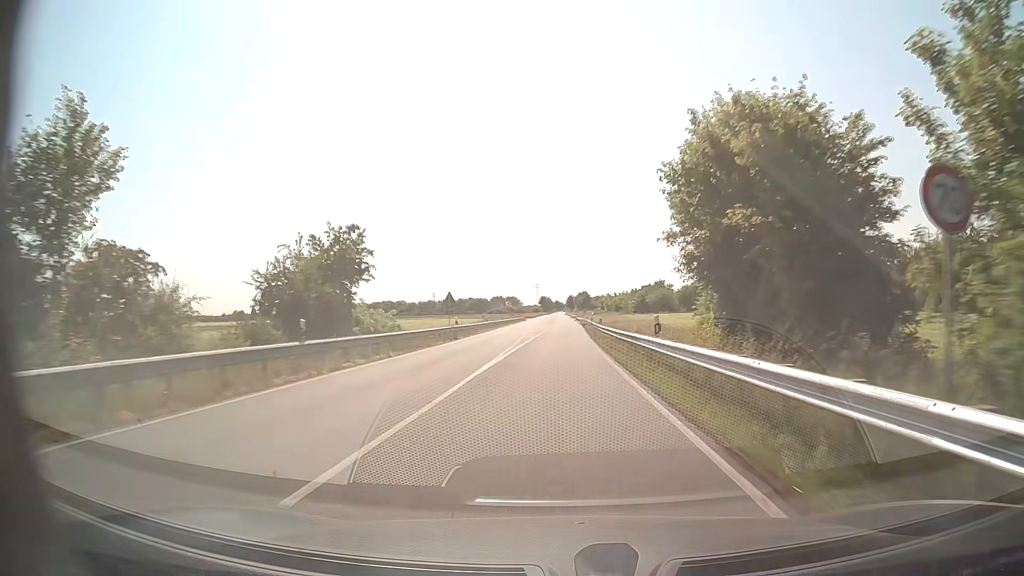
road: secondary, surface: asphalt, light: Day
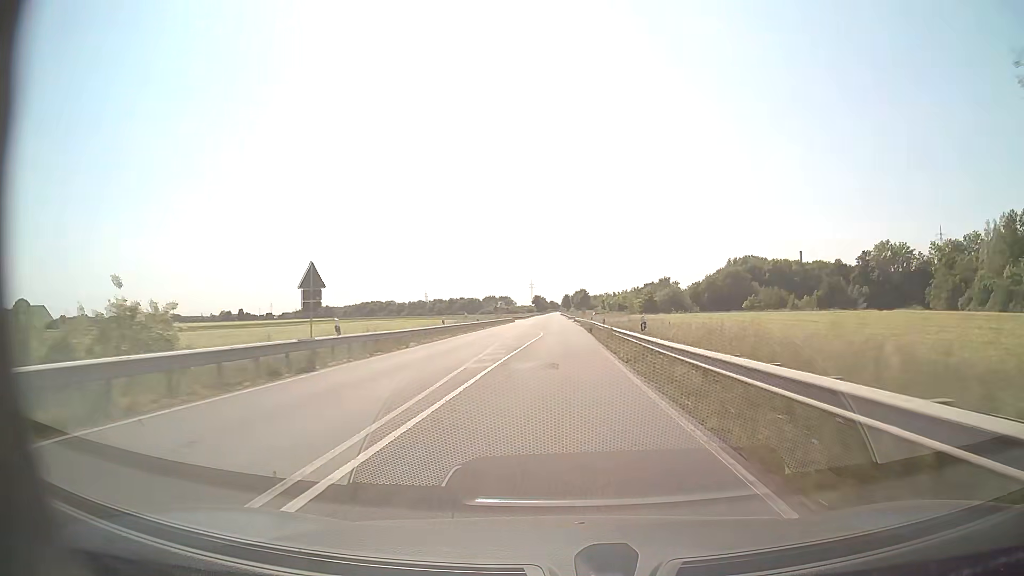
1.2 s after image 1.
(0.0, +23.6) m; 0°
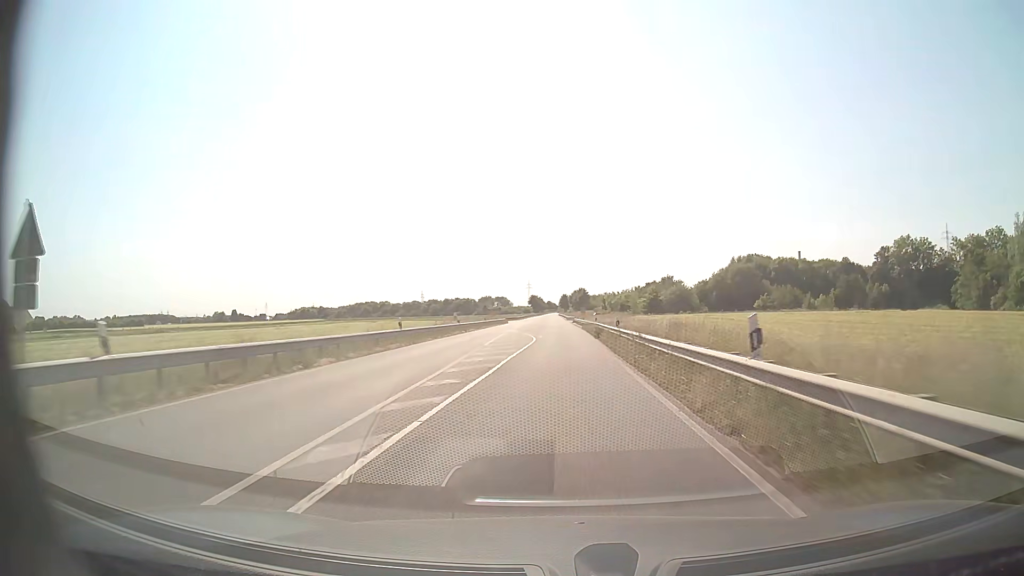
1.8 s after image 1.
(0.0, +11.8) m; 0°
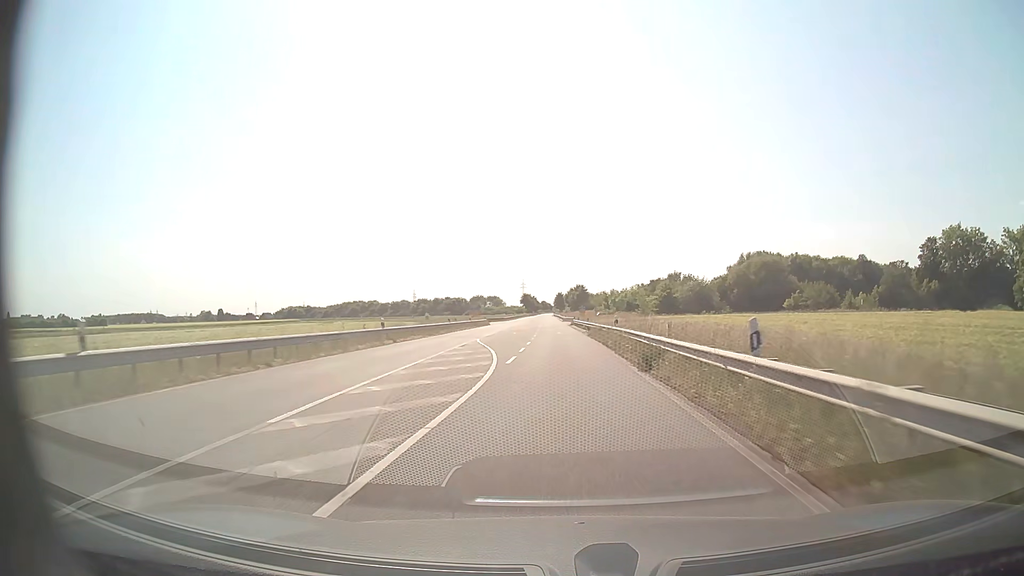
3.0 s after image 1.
(+0.1, +23.6) m; 0°
(0, +10) (0, +20) (0, +30) (0, +40) (0, +50) (0, +60) (0, +70) (0, +80) (0, +90) (-1, +100) m
